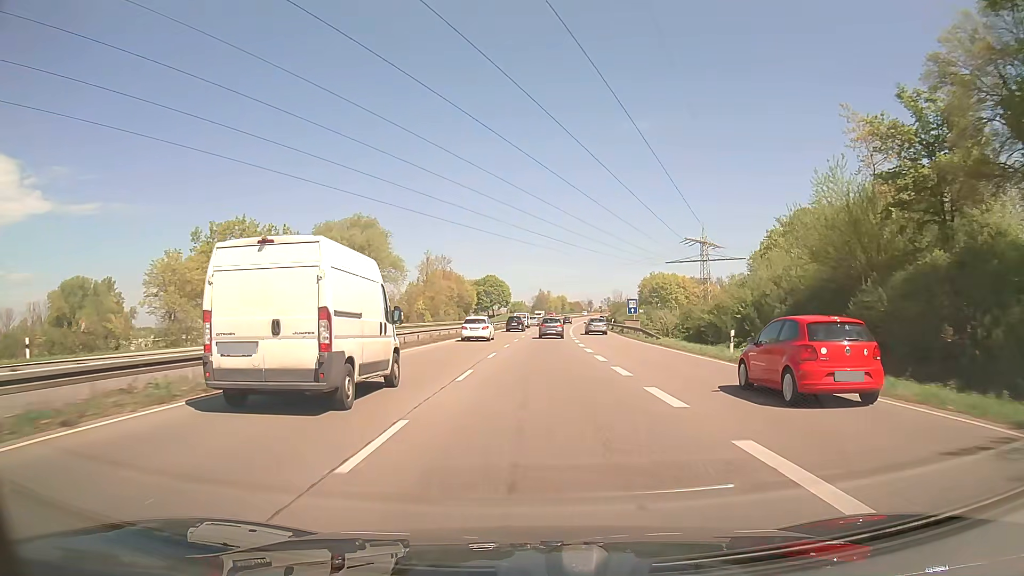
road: trunk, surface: asphalt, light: Day
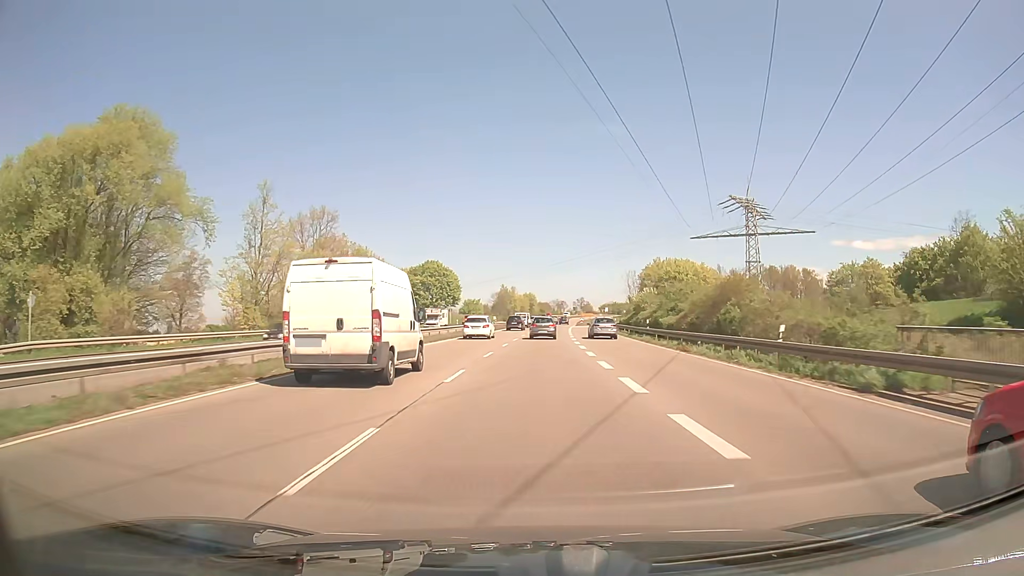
(+1.7, +63.9) m; +3°
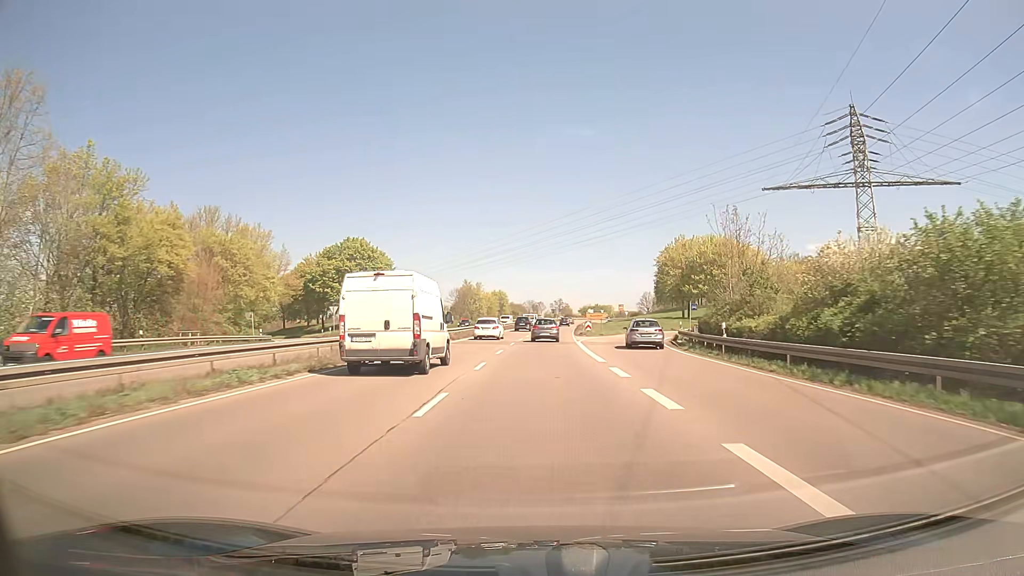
(+0.9, +50.9) m; +2°
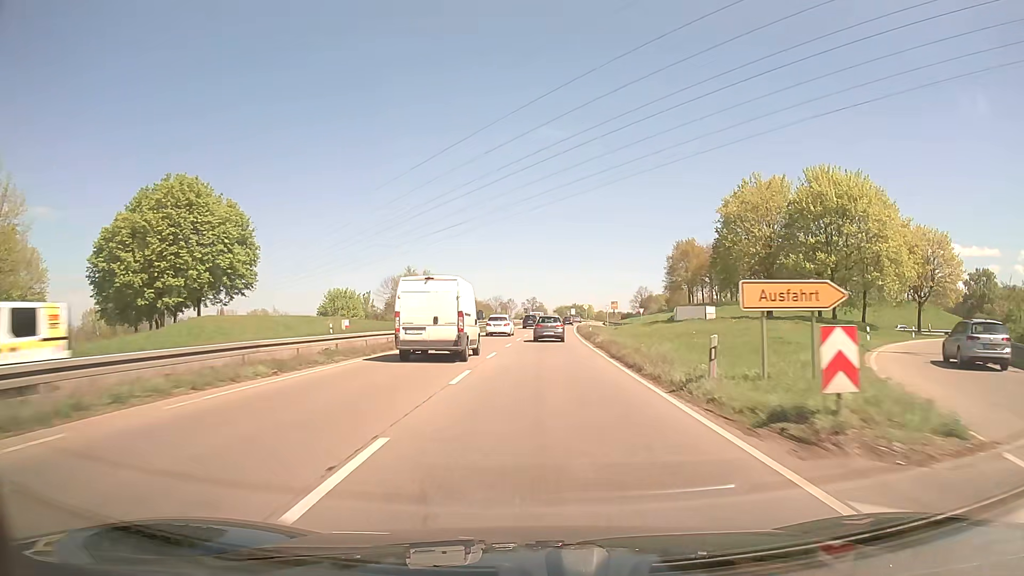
(+1.1, +50.8) m; +2°
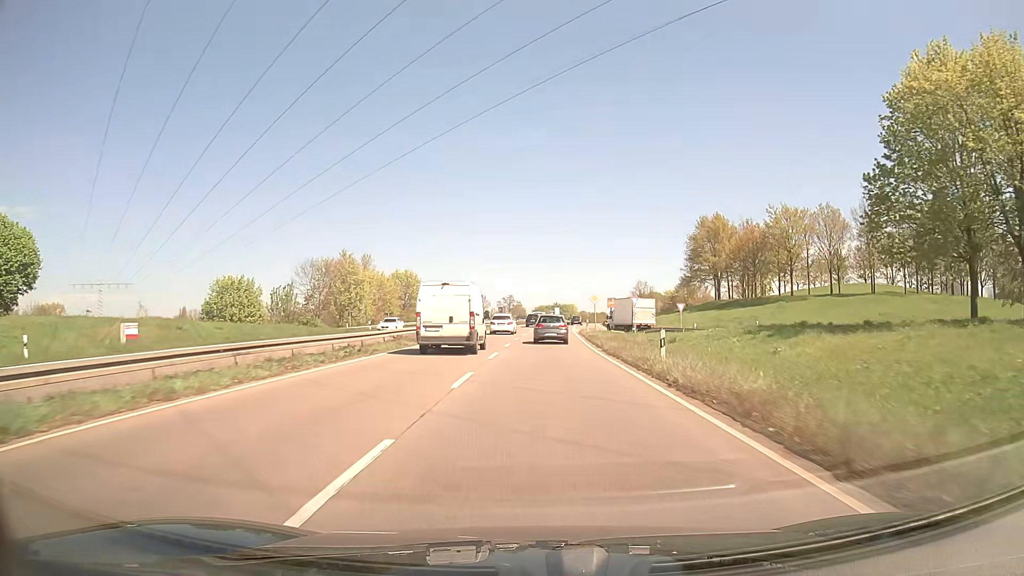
(+0.7, +36.1) m; +2°
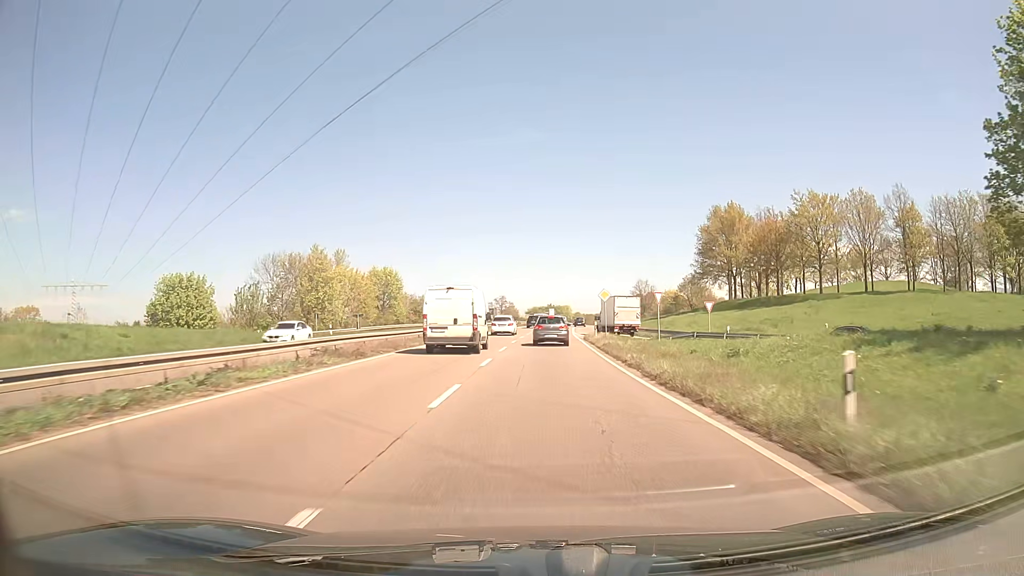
(+0.1, +11.5) m; +1°
